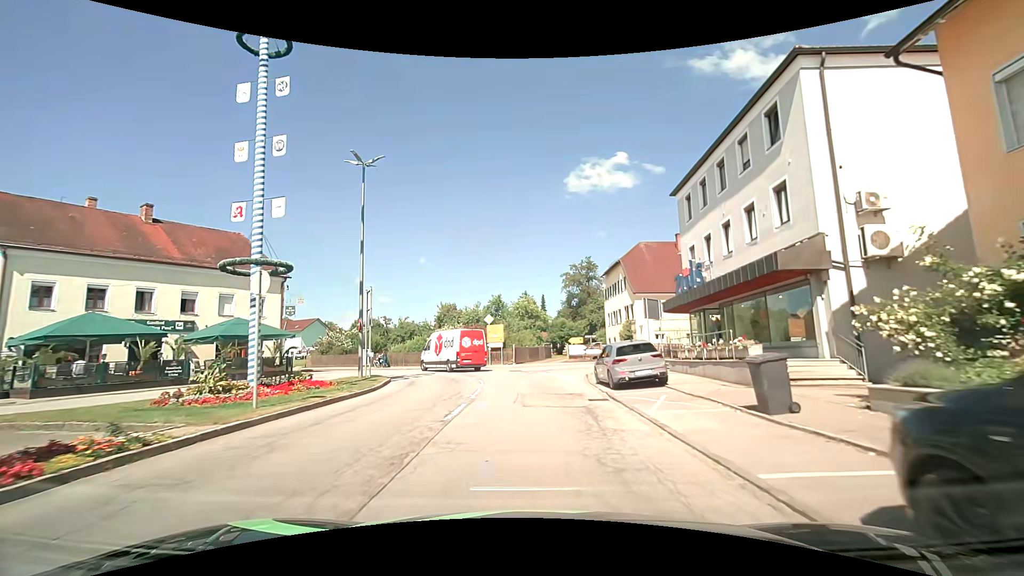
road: secondary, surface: asphalt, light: Day
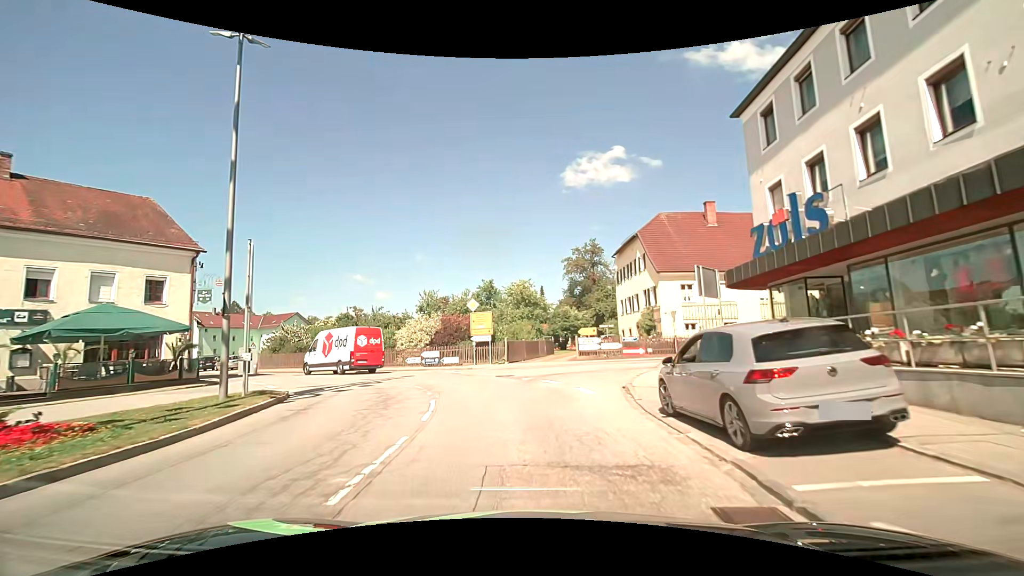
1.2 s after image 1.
(+0.1, +9.8) m; +1°
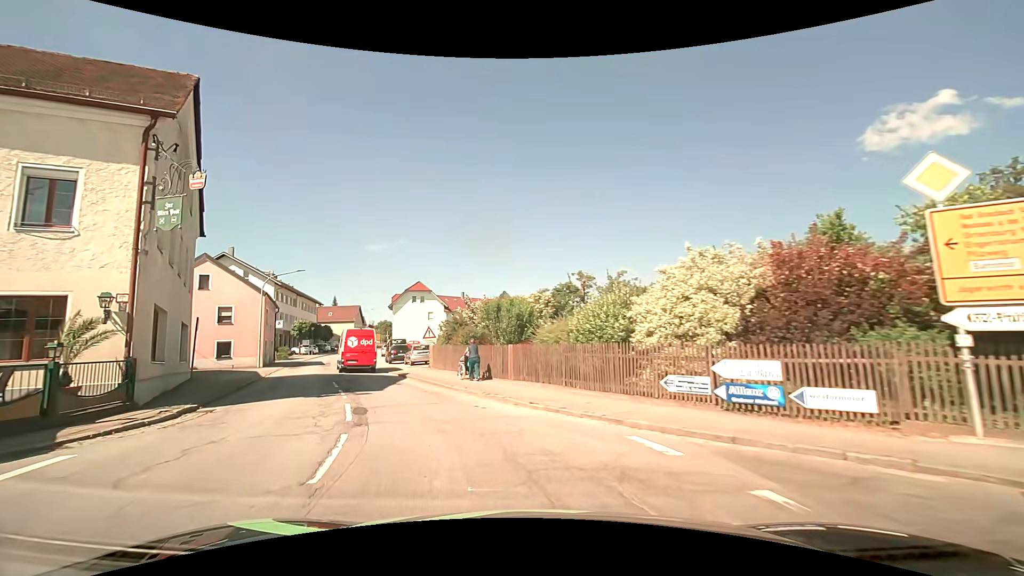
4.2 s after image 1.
(-4.1, +22.1) m; -30°
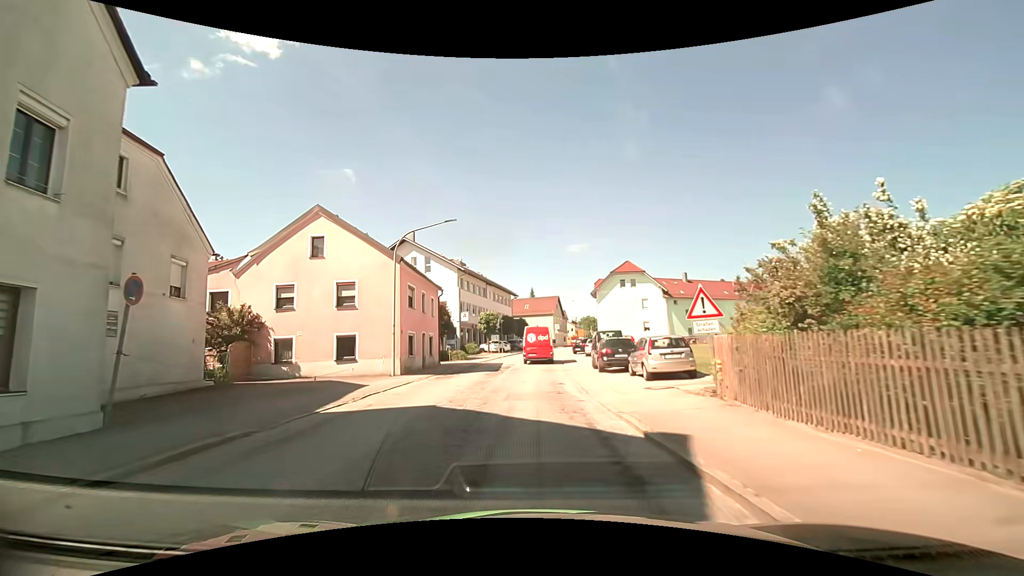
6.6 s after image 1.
(-4.6, +17.8) m; -23°
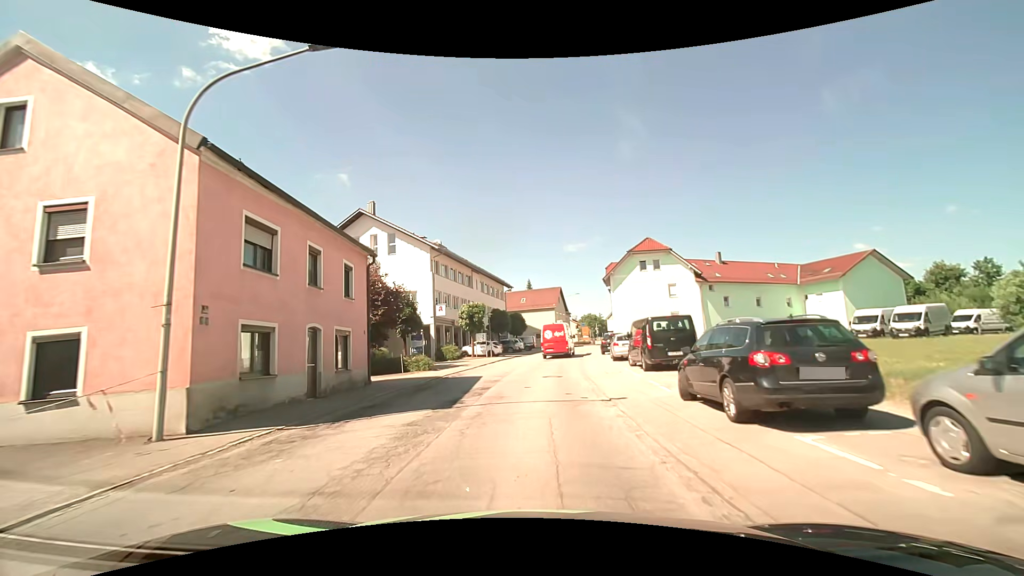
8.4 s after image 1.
(-0.1, +14.7) m; 0°
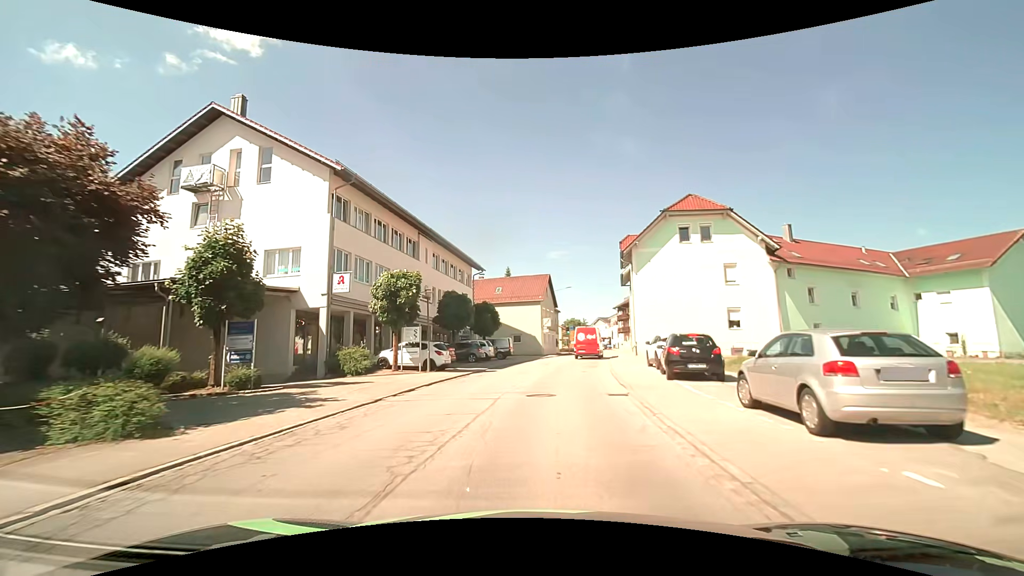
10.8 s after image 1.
(0.0, +20.5) m; +1°
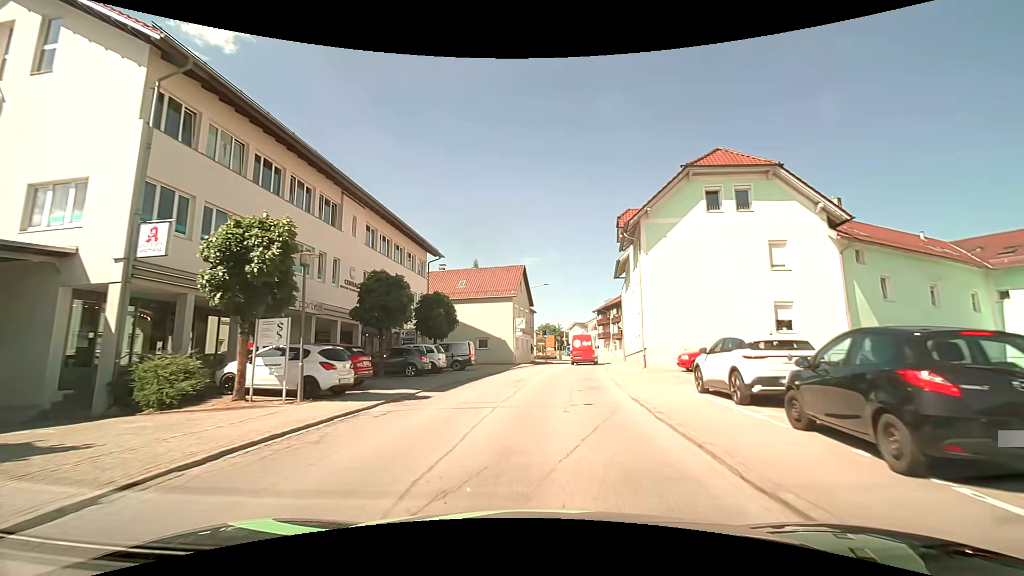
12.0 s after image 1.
(+0.4, +10.8) m; +4°
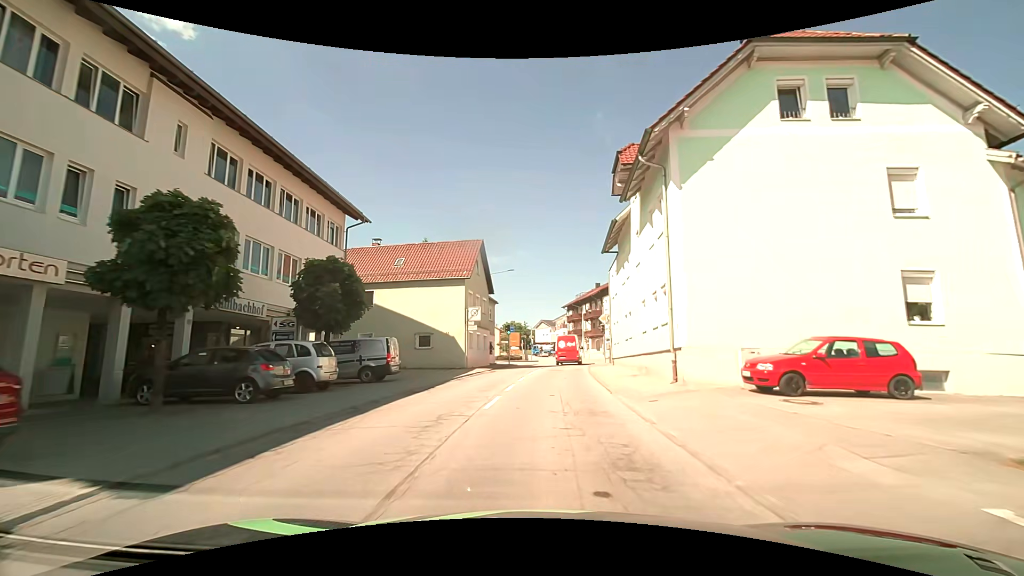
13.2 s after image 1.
(+0.5, +11.2) m; +5°
(0, +10) (+1, +20) (+1, +30) (+2, +40) (+3, +50) (+4, +60) (+5, +70) (+5, +80) (+4, +90) (+3, +100) m
